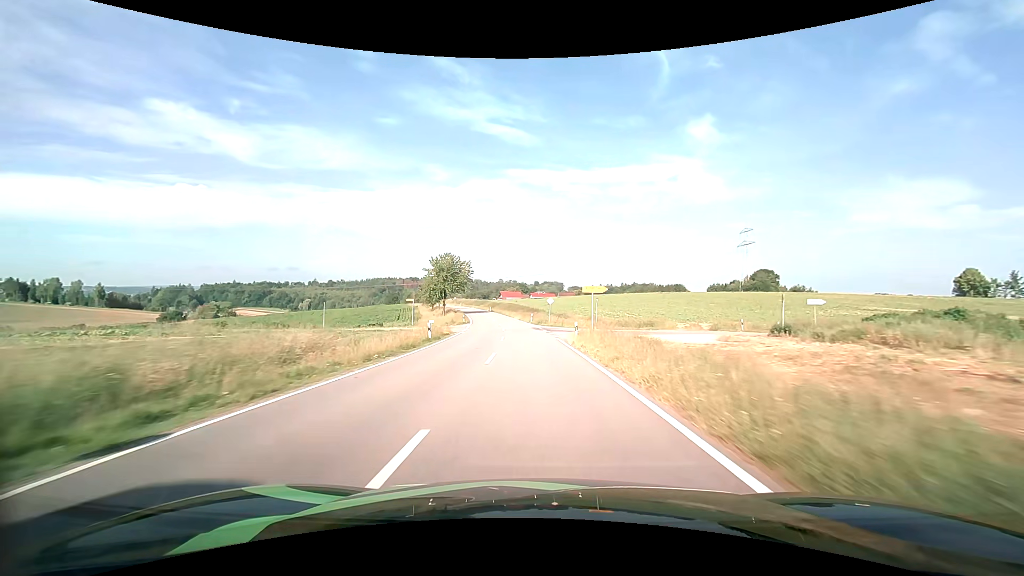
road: tertiary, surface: asphalt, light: Day
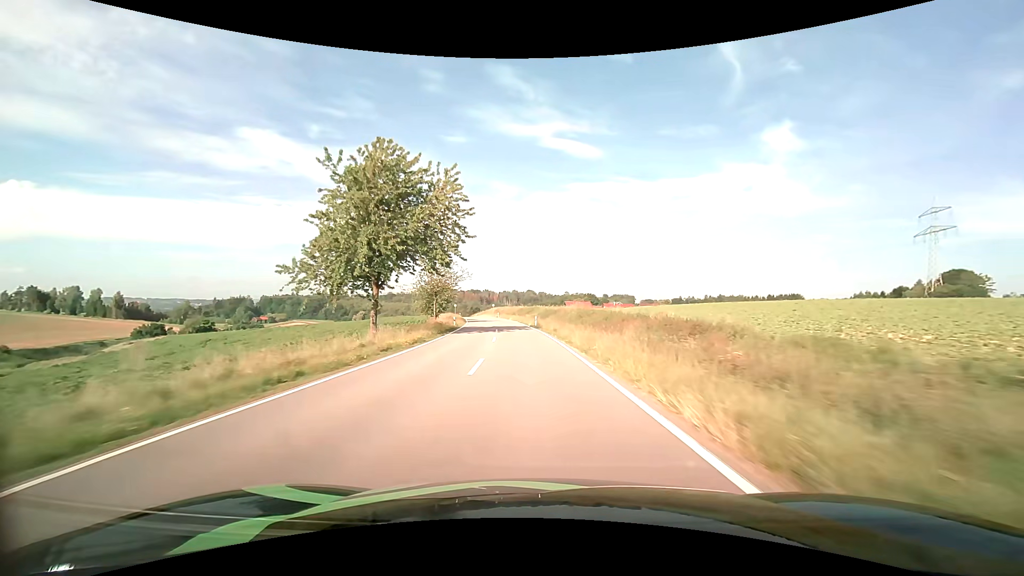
(-4.0, +64.7) m; -7°
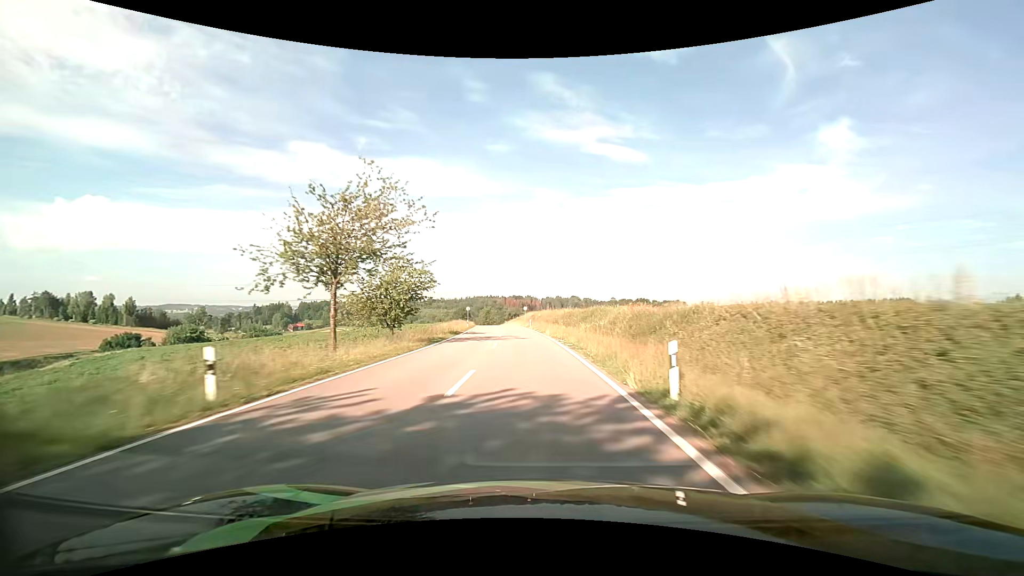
(-1.7, +39.6) m; -5°
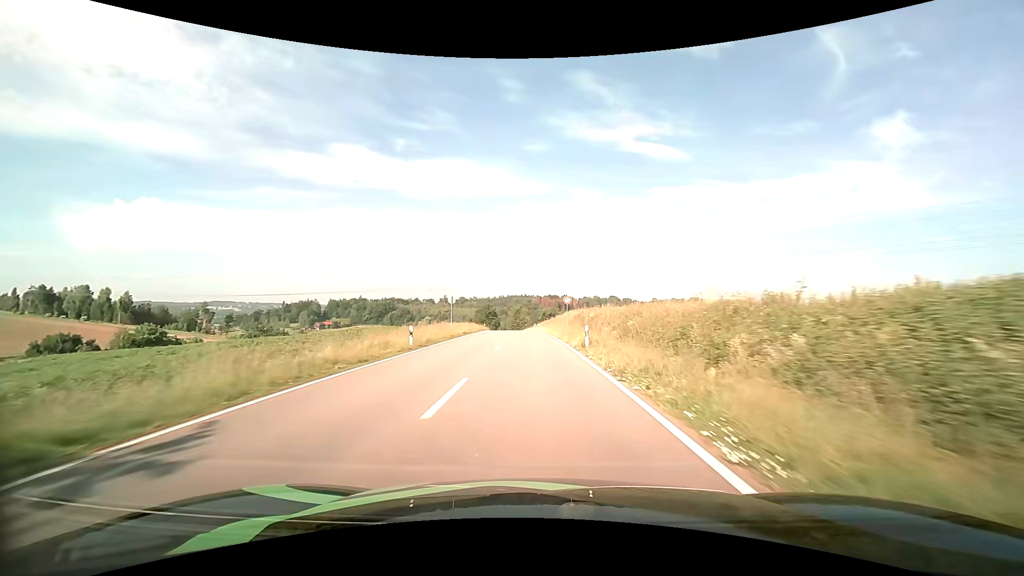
(-1.5, +39.5) m; -4°
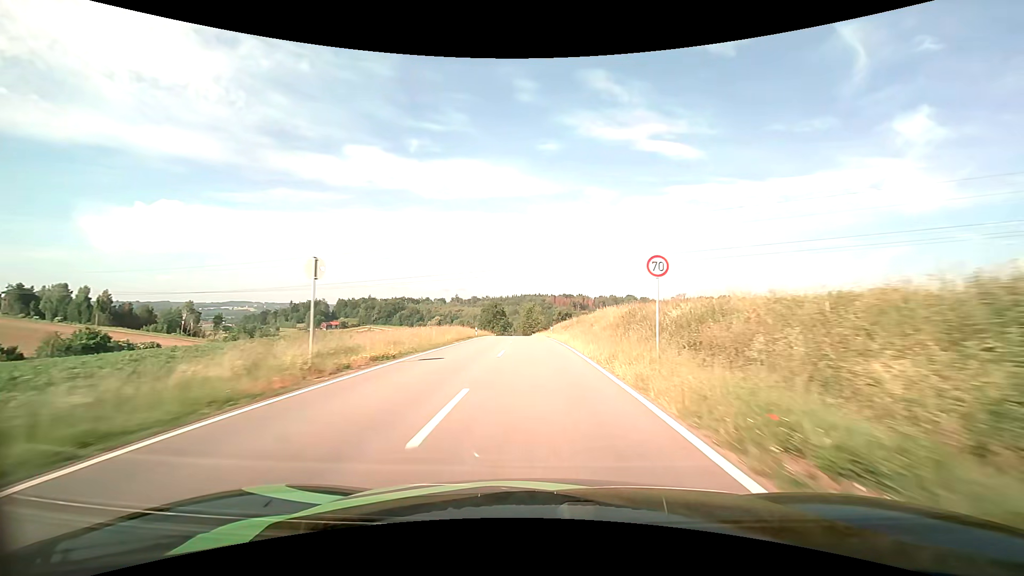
(-0.5, +25.7) m; -2°
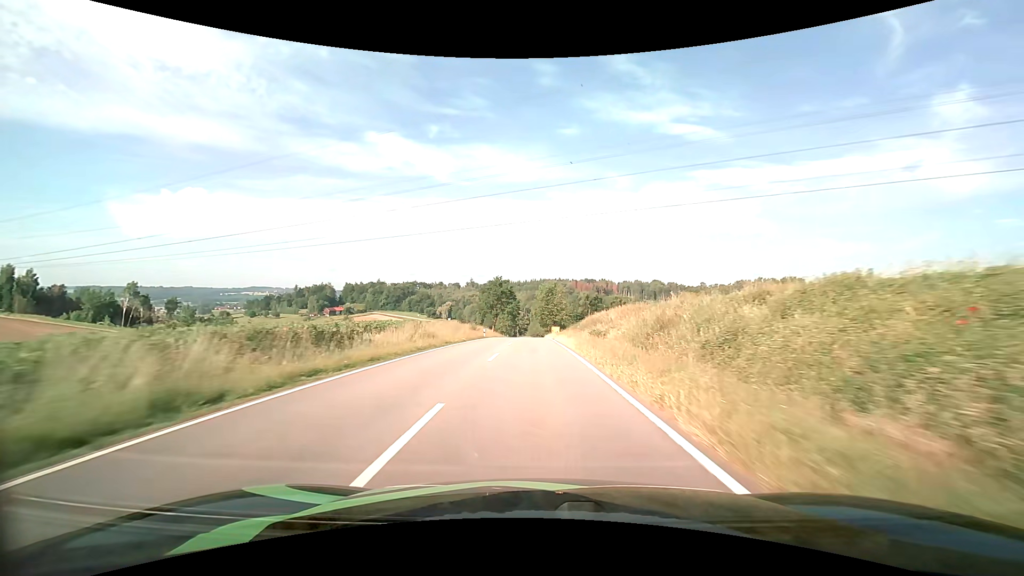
(-0.9, +51.3) m; -2°
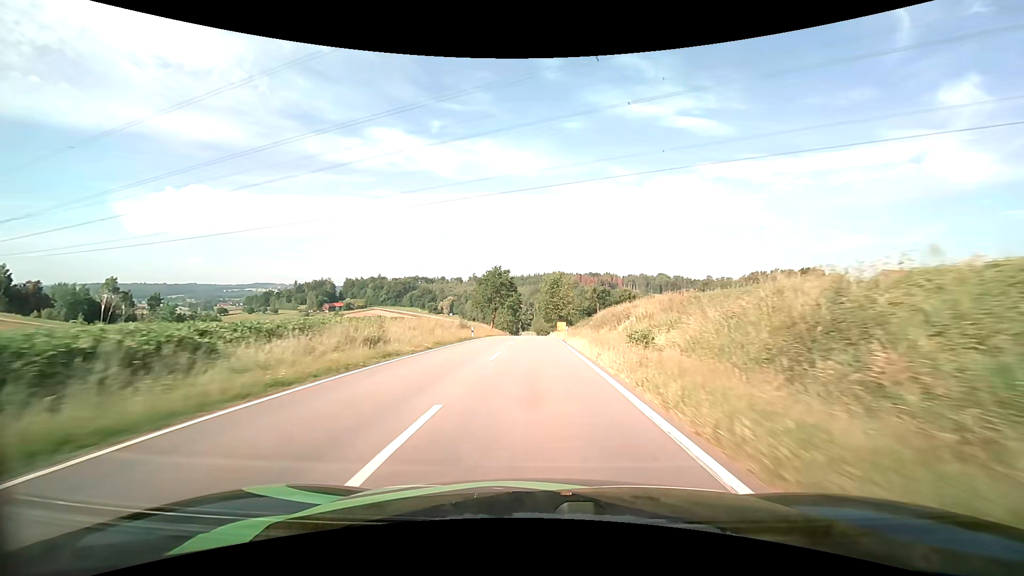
(0.0, +12.7) m; 0°
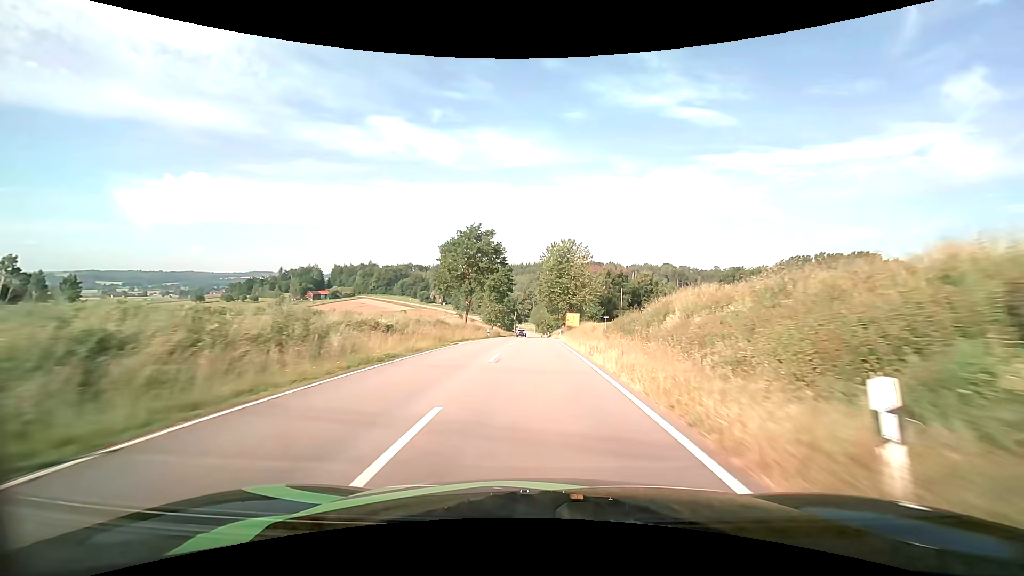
(-0.2, +37.7) m; 0°
(0, +10) (0, +20) (0, +30) (0, +40) (0, +50) (0, +60) (0, +70) (0, +80) (0, +90) (0, +100) m
